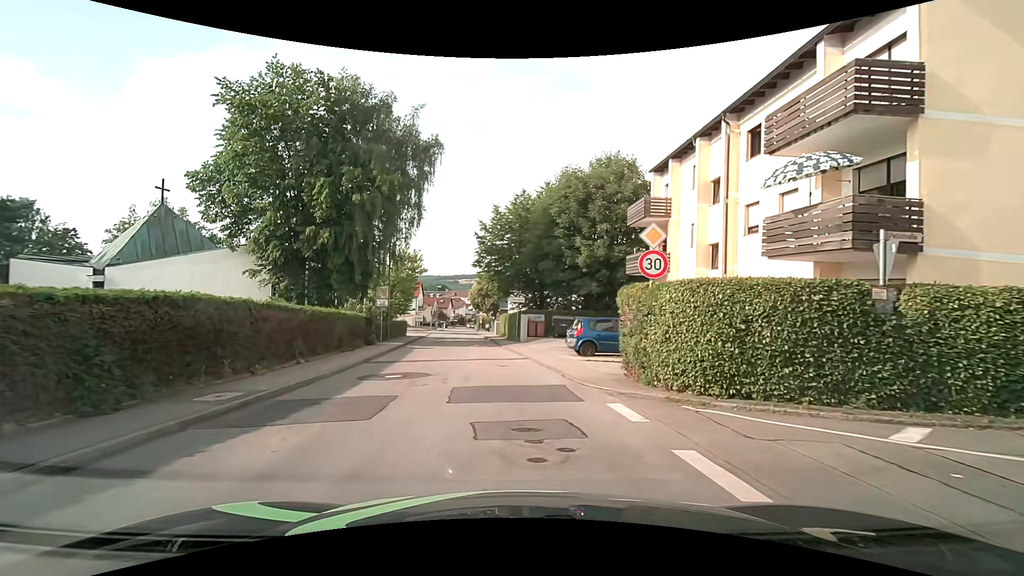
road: unclassified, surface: asphalt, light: Day
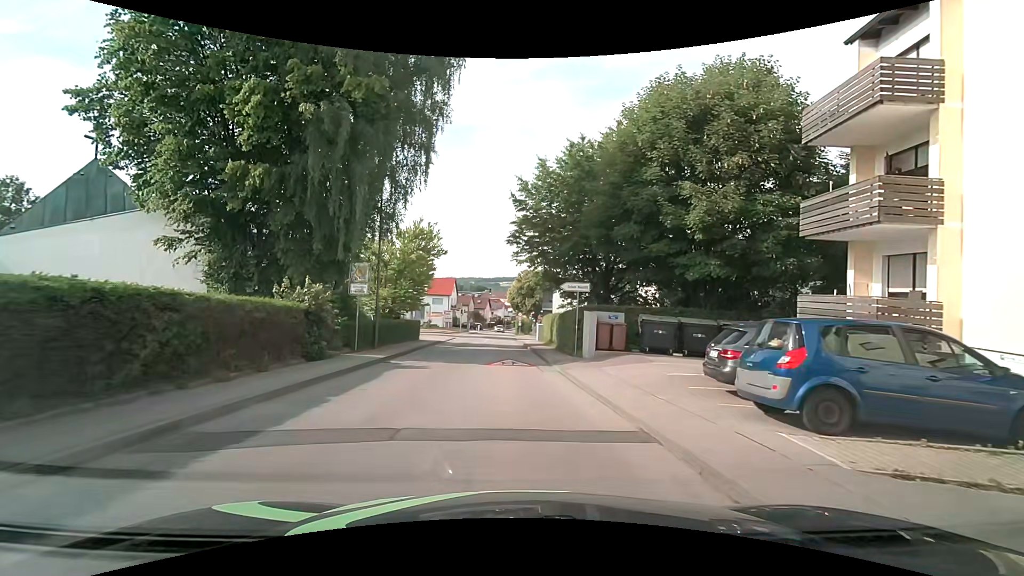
(-0.7, +13.2) m; -5°
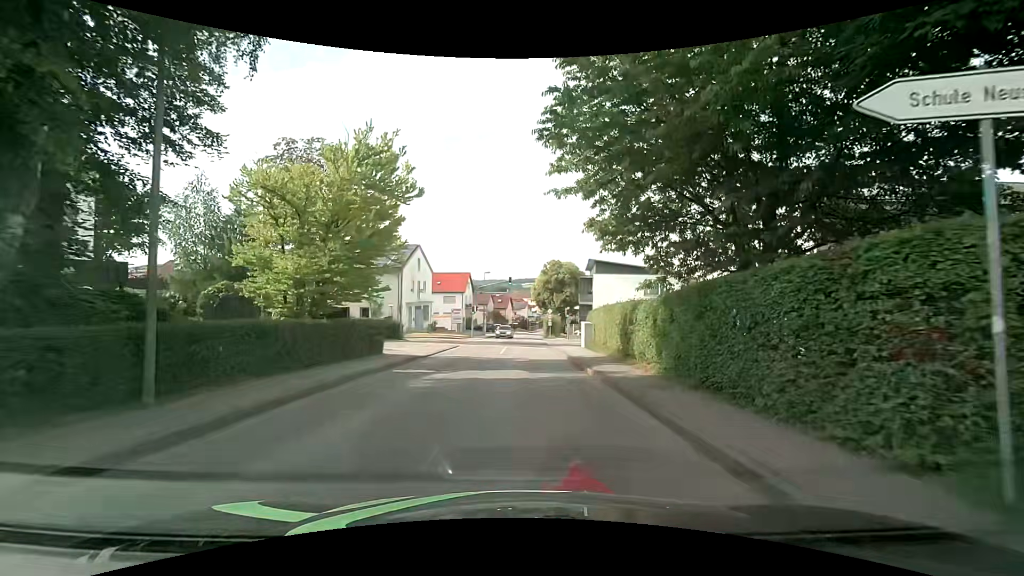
(-0.3, +16.6) m; -2°
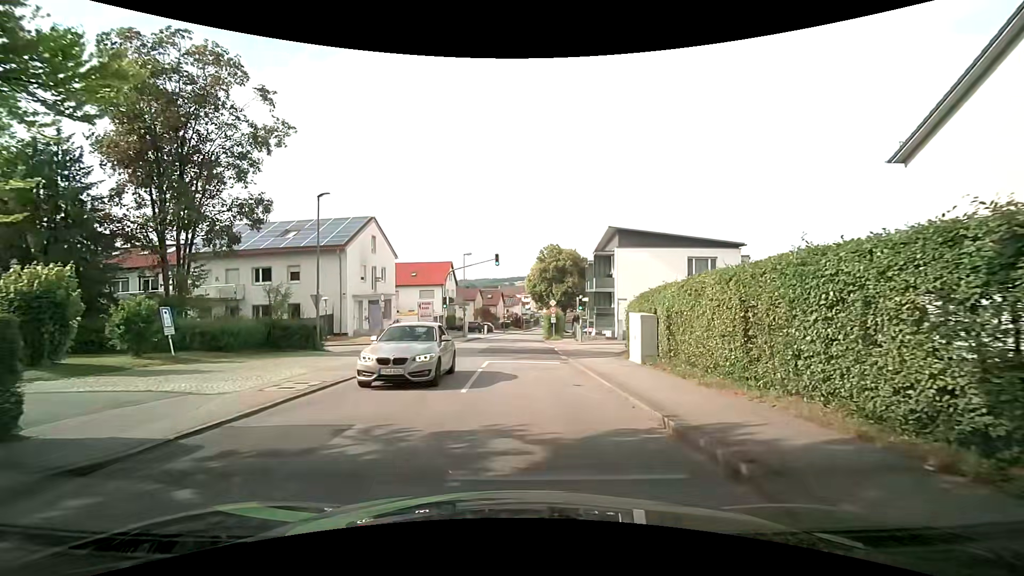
(-0.1, +15.0) m; 0°
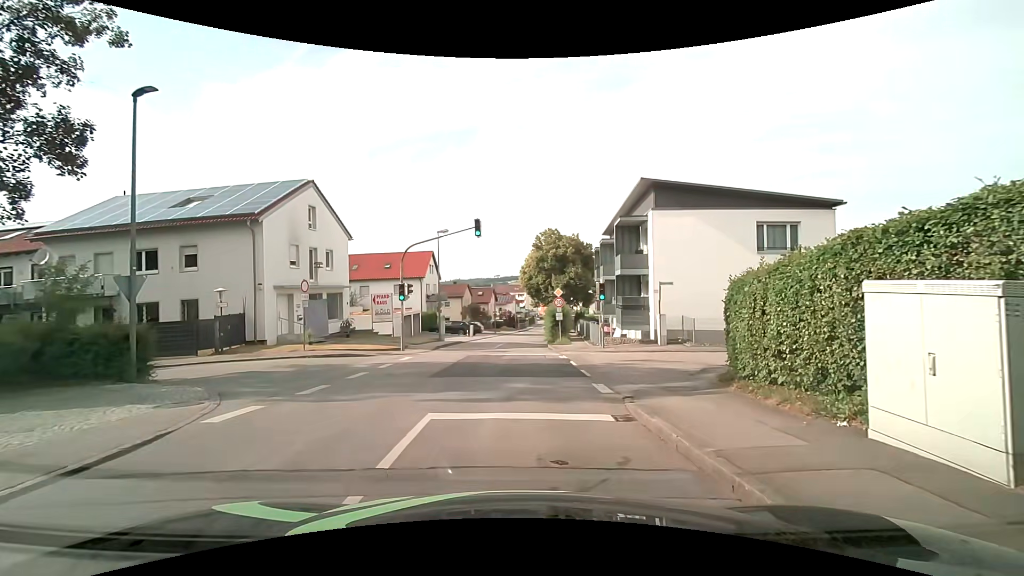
(0.0, +11.2) m; +1°
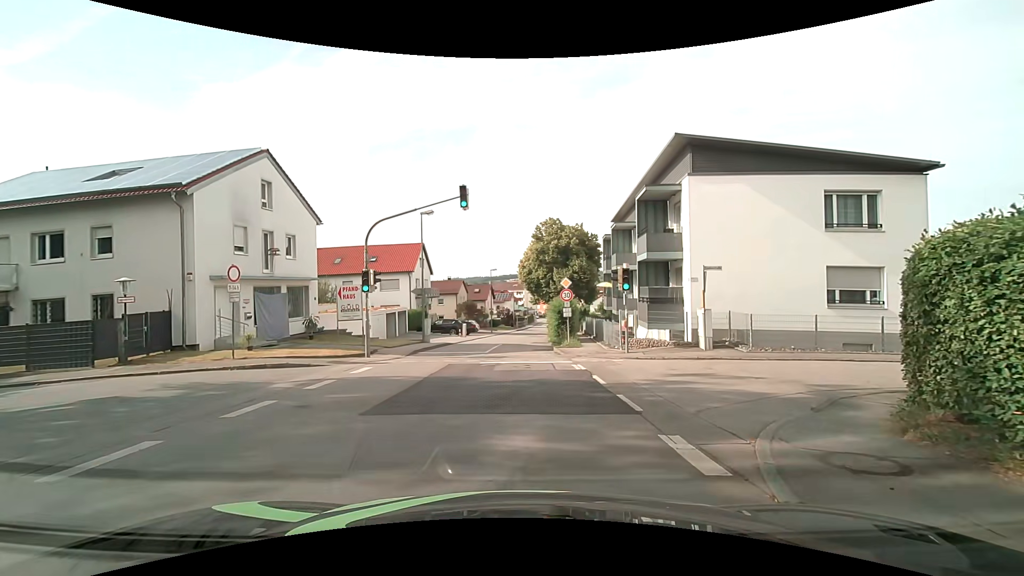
(-0.1, +5.5) m; -2°
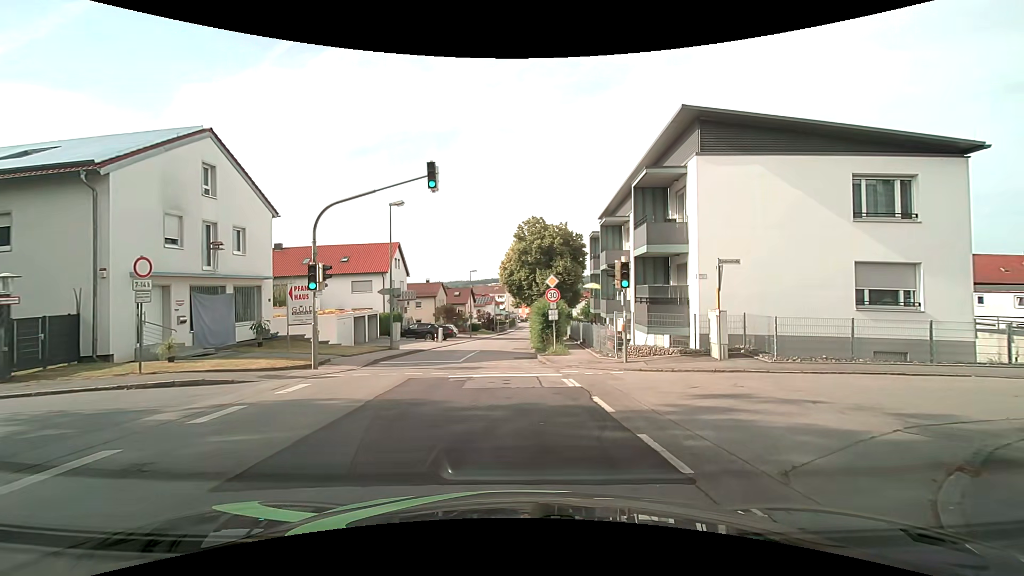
(+0.1, +3.0) m; +3°
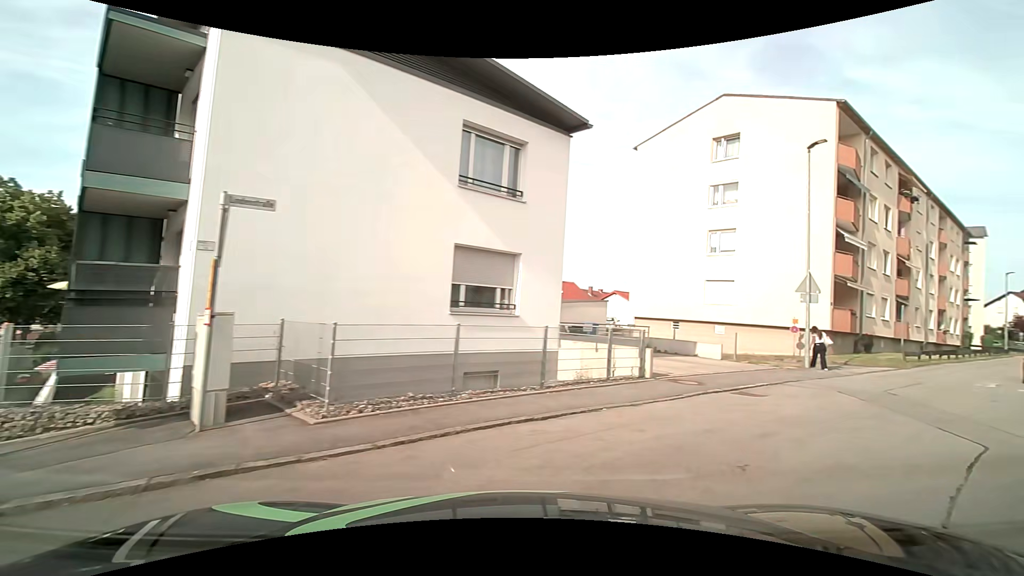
(+2.4, +8.3) m; +45°
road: residential
